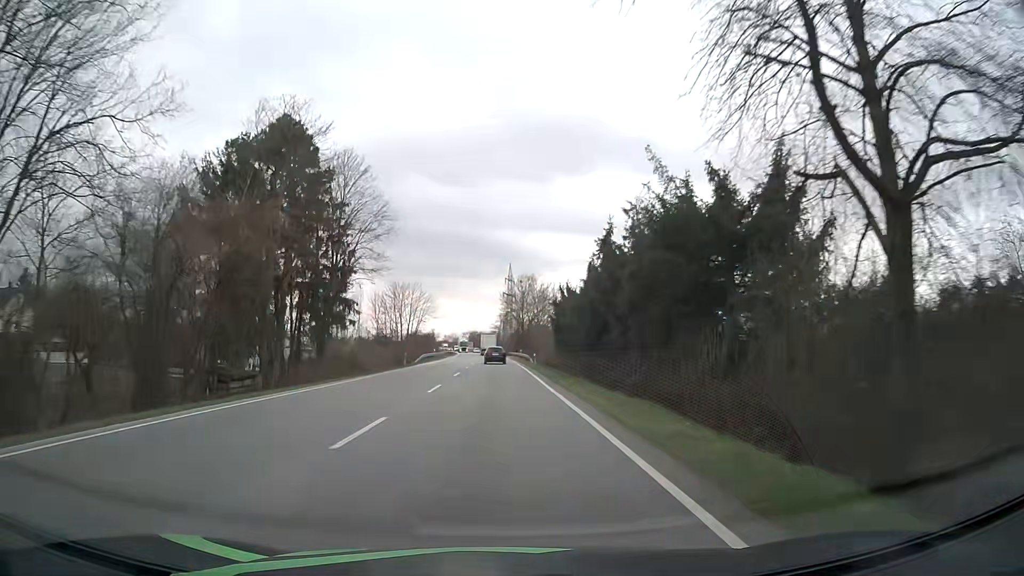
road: primary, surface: asphalt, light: Day
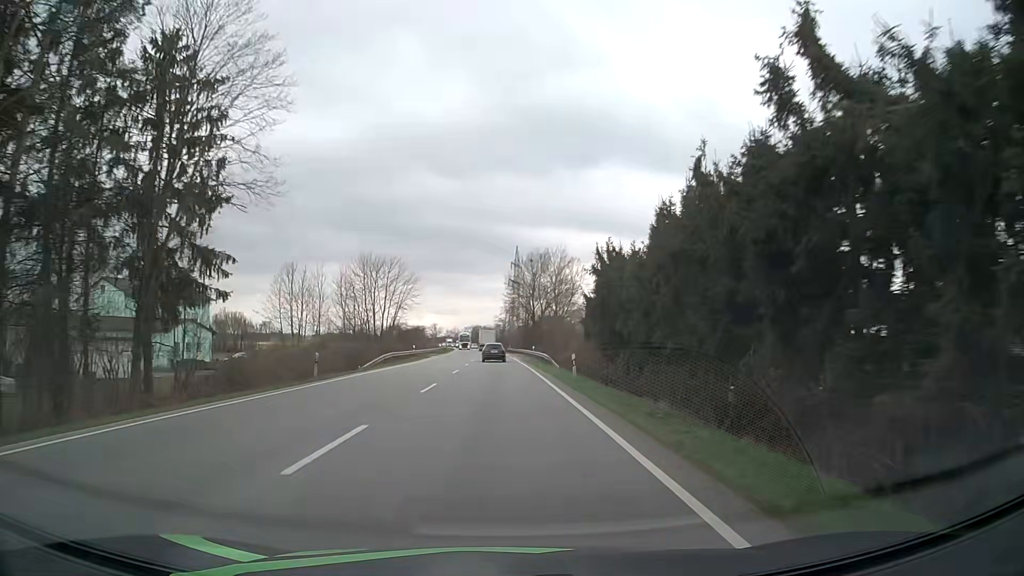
(-0.1, +25.5) m; 0°
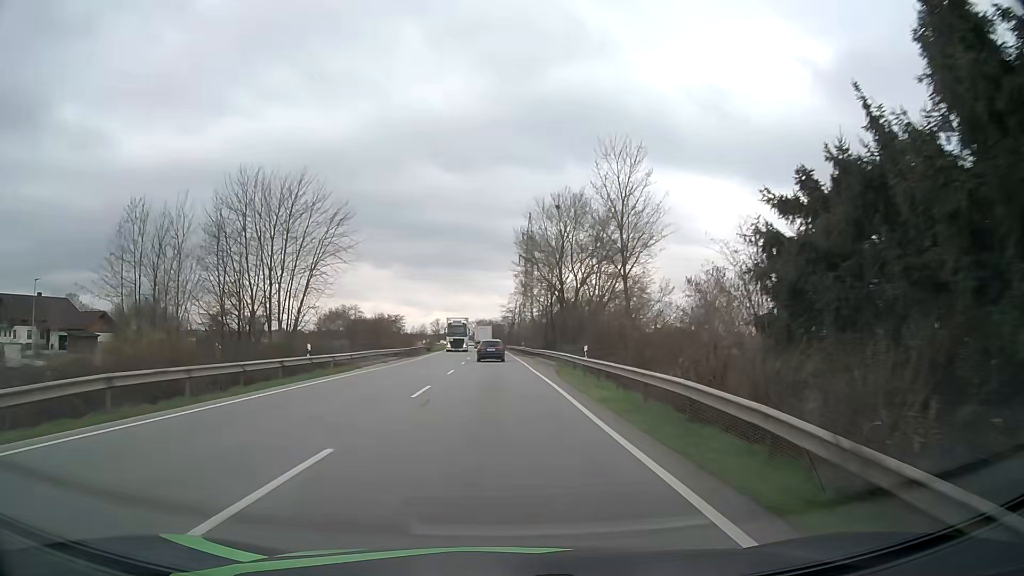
(-0.4, +38.0) m; -1°
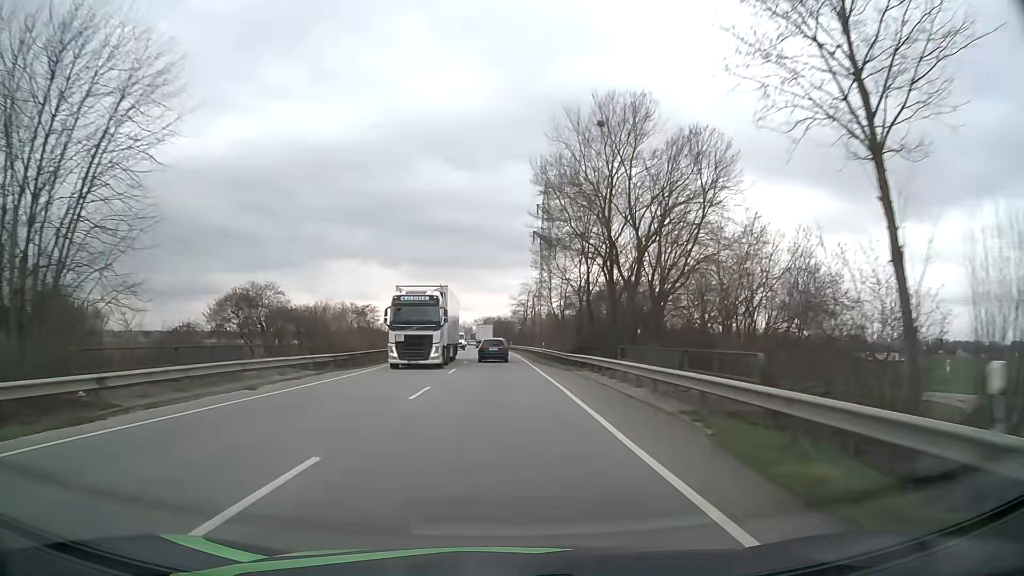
(-0.1, +24.4) m; -1°
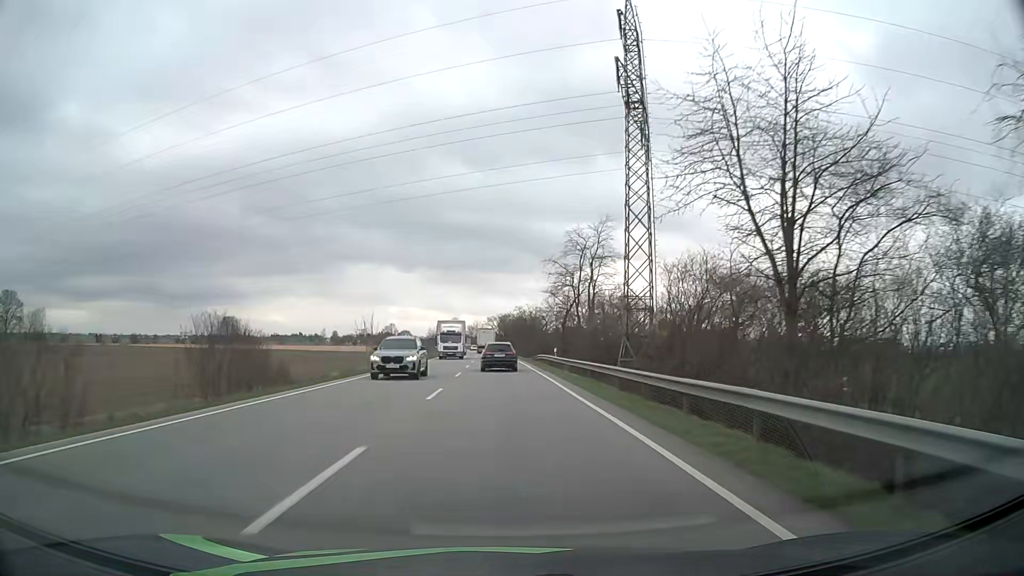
(-1.0, +58.5) m; -2°
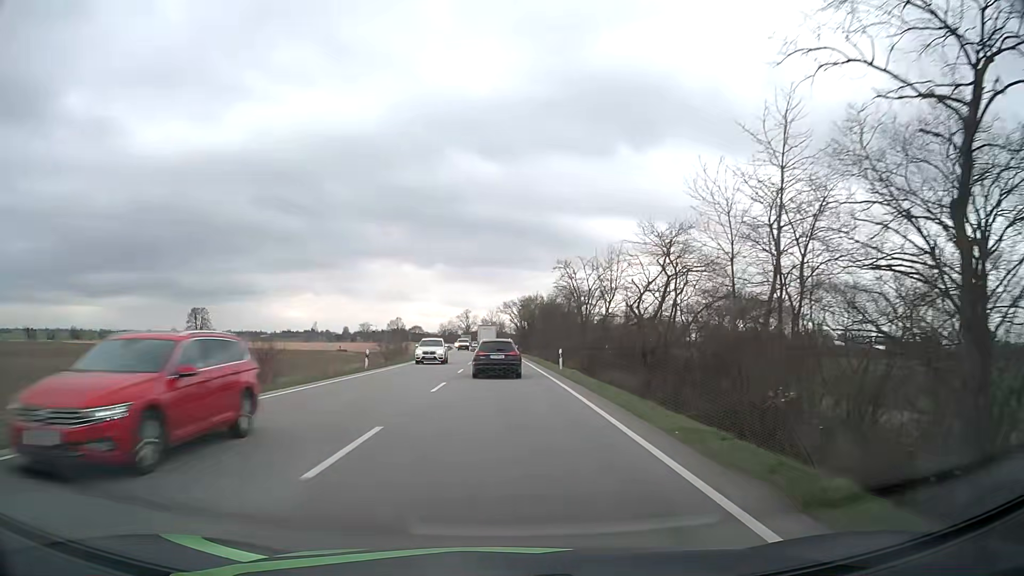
(-0.6, +57.8) m; -2°
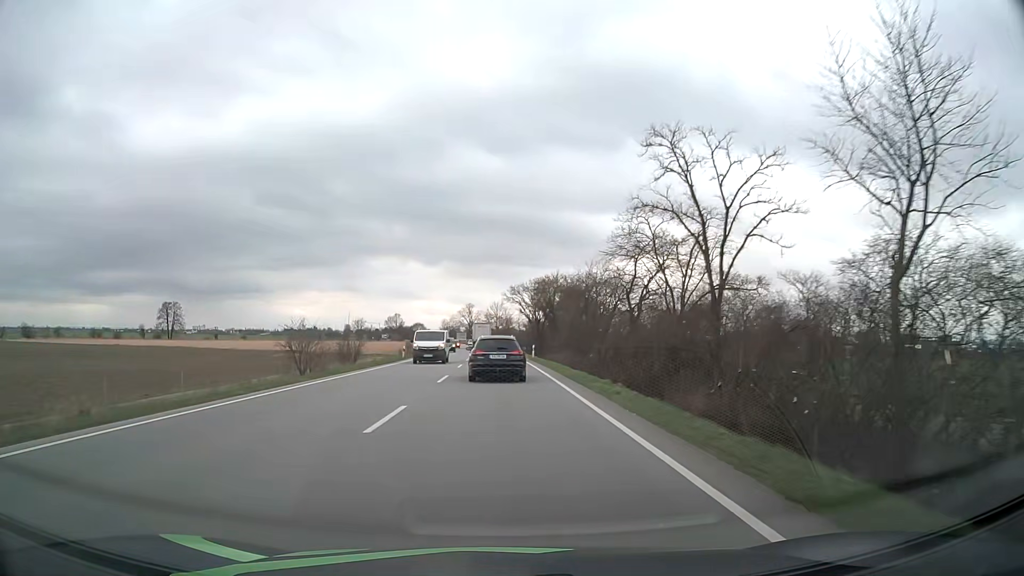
(-0.2, +32.4) m; -1°
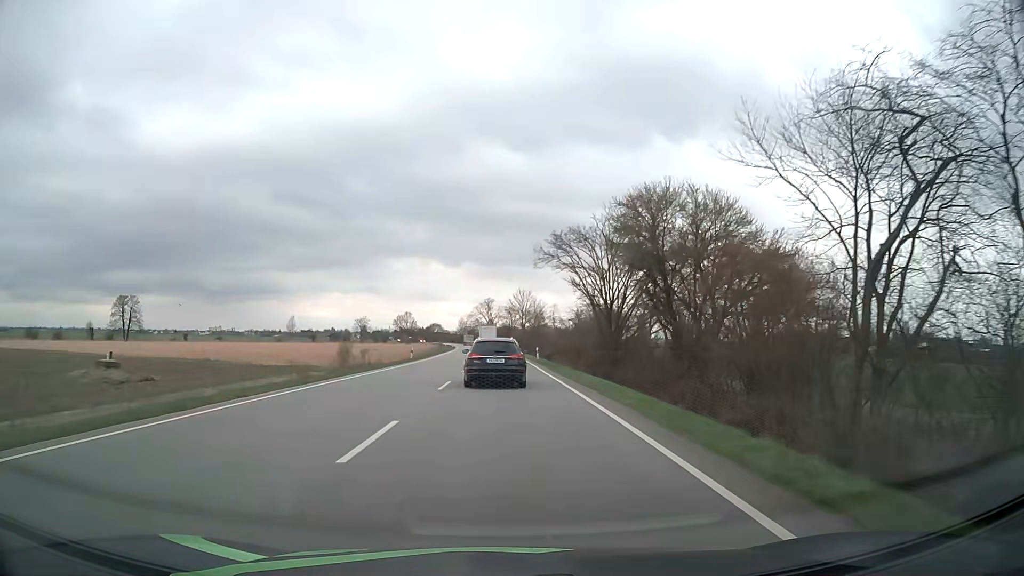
(-0.8, +49.5) m; -2°
(0, +10) (0, +20) (0, +30) (0, +40) (0, +50) (-1, +60) (-1, +70) (-1, +80) (-2, +90) (-2, +100) m
